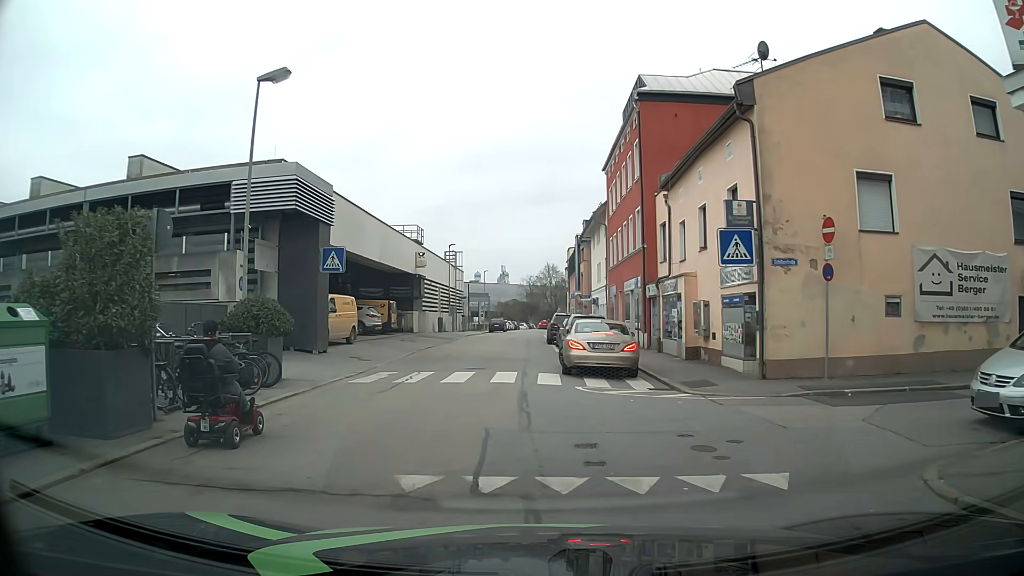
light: Day
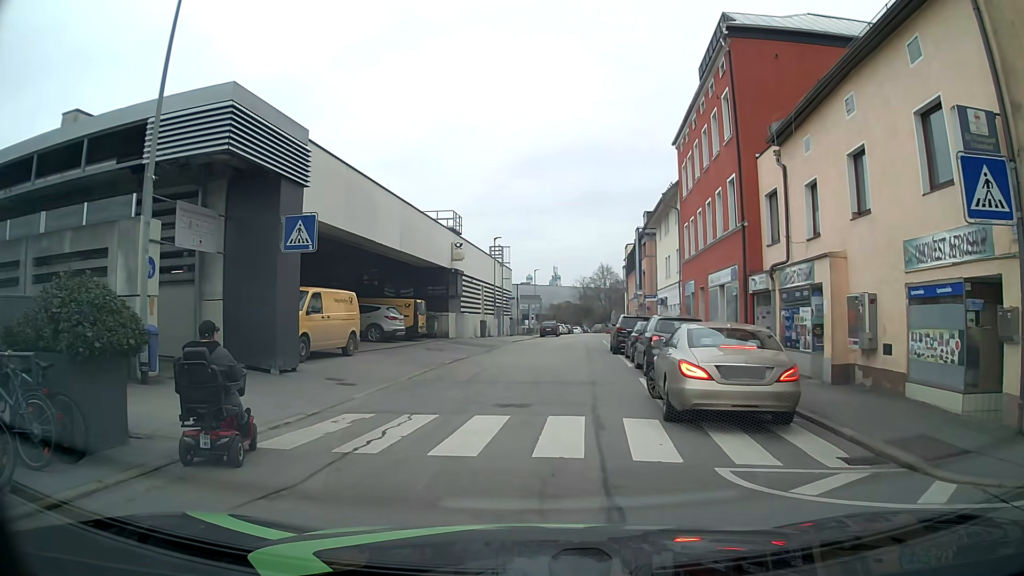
(-0.3, +7.3) m; -5°
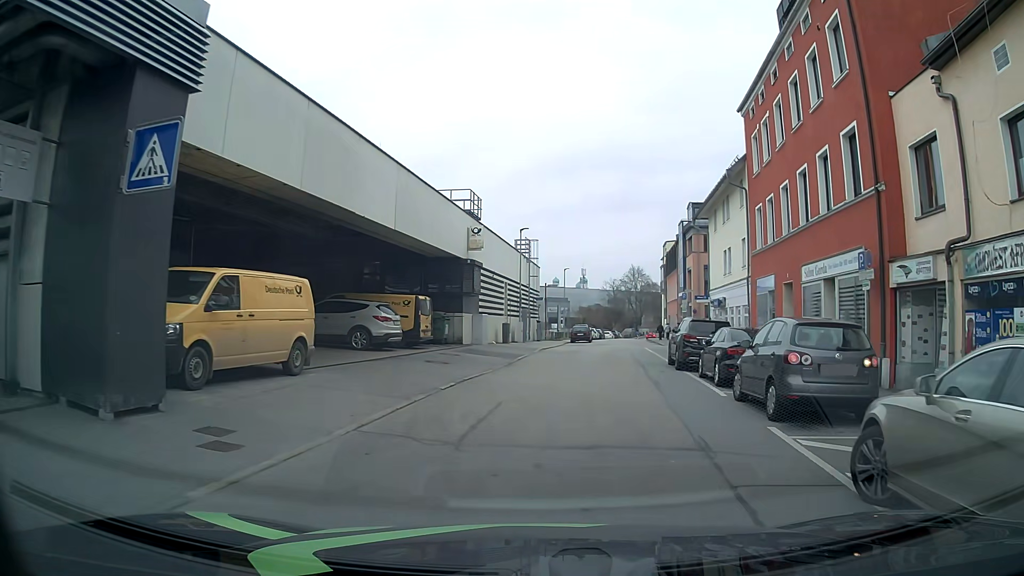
(-0.2, +7.7) m; 0°
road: residential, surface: asphalt
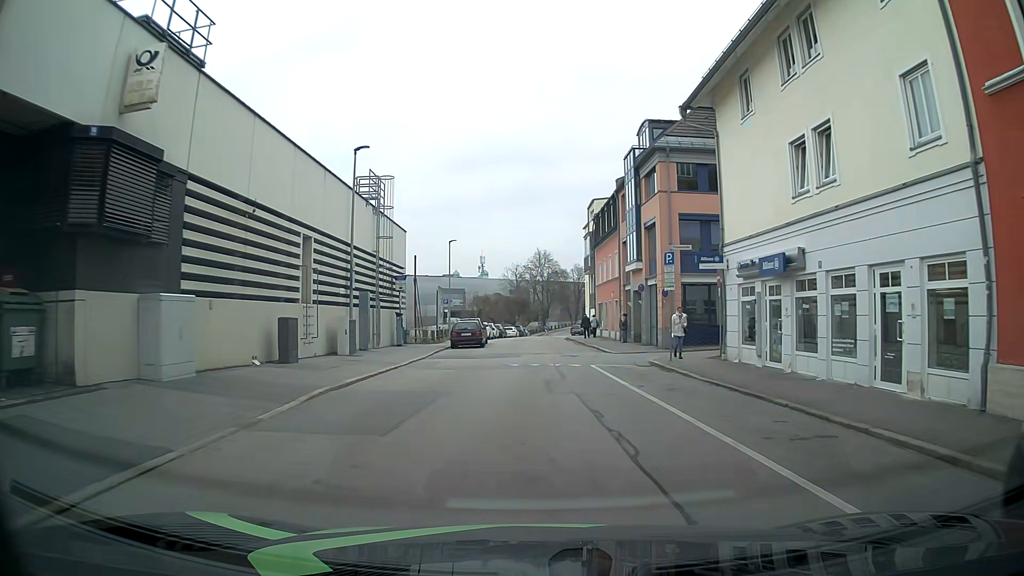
(+1.4, +22.4) m; +6°
